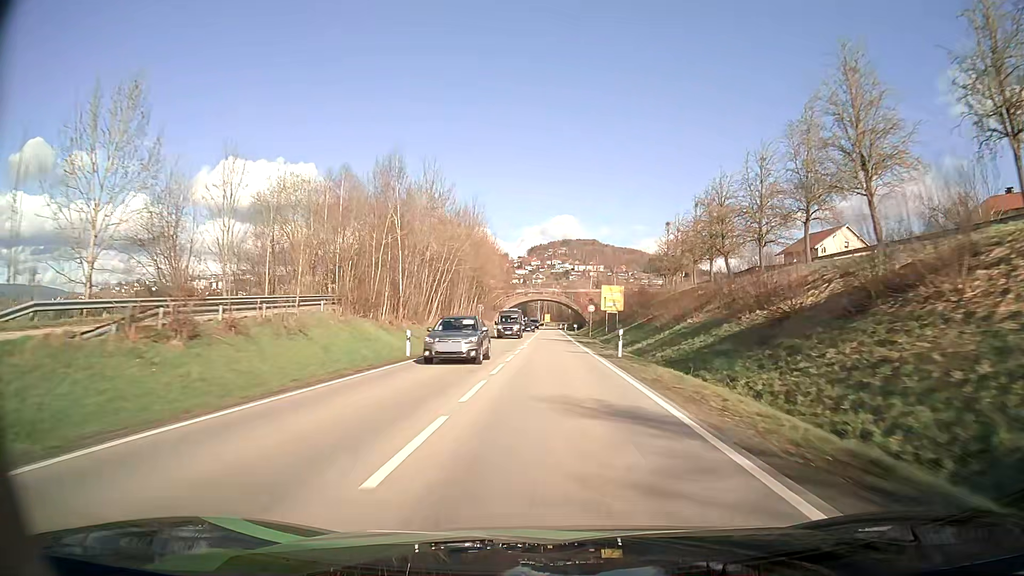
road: secondary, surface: asphalt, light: Day
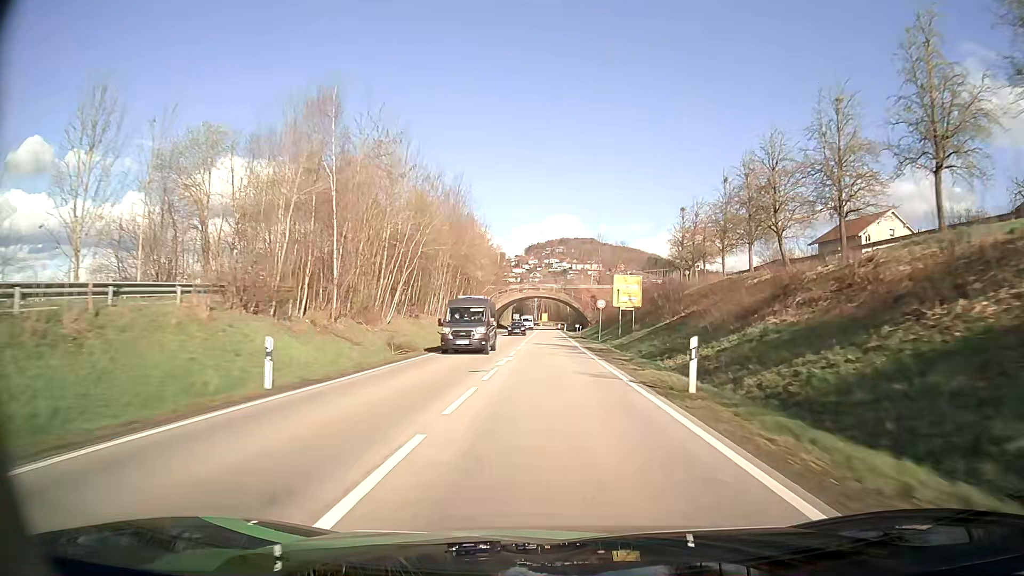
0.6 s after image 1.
(0.0, +13.7) m; 0°
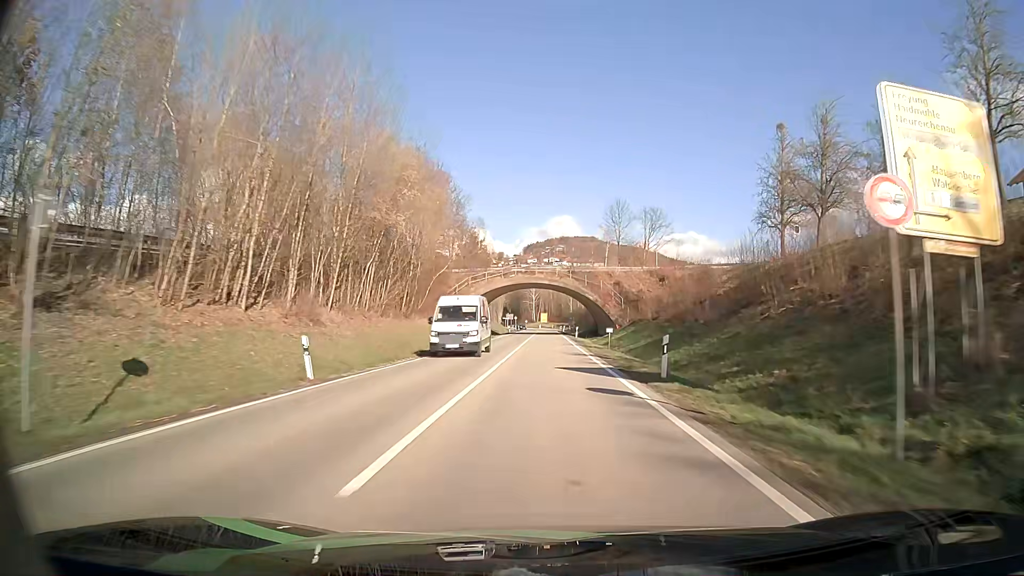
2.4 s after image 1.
(-0.1, +41.1) m; 0°
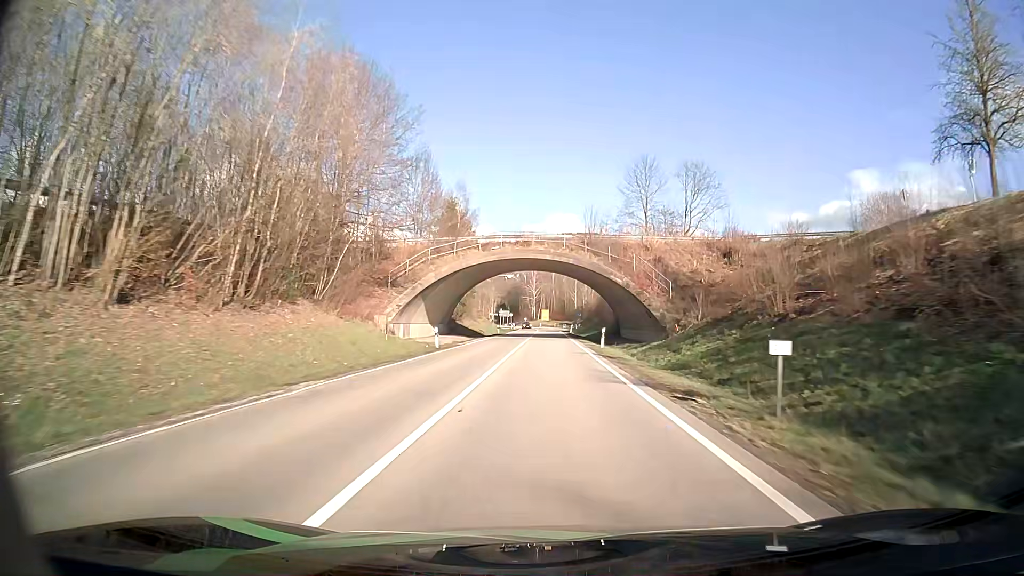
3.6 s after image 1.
(-0.1, +27.4) m; 0°
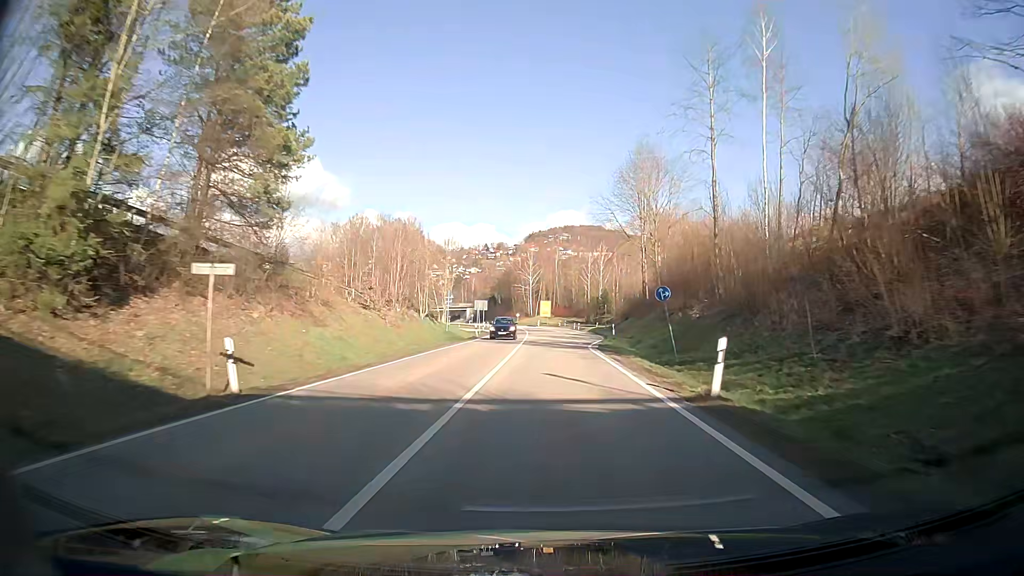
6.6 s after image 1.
(-0.4, +67.7) m; -1°
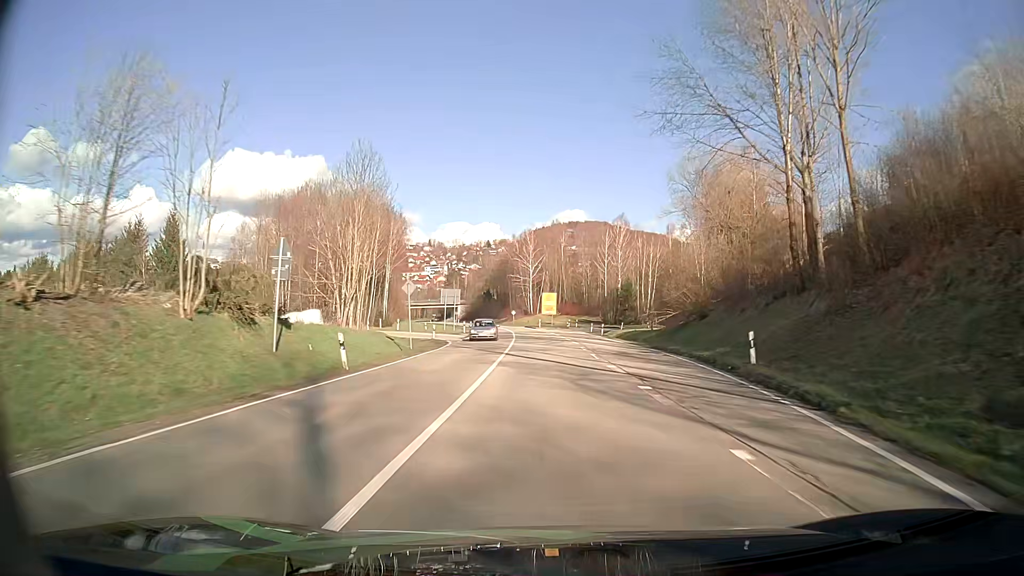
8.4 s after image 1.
(+0.2, +37.5) m; 0°
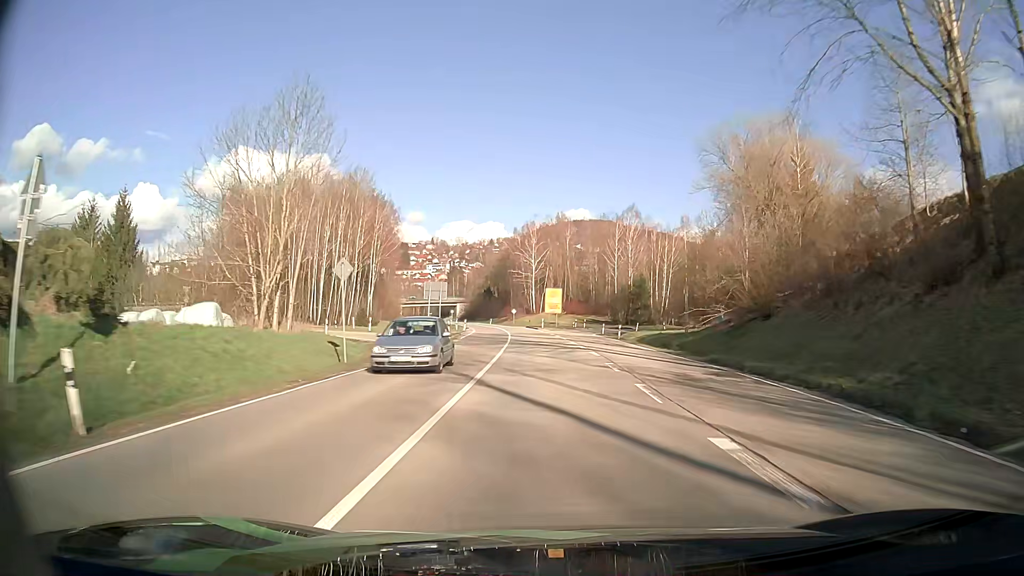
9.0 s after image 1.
(0.0, +11.9) m; 0°
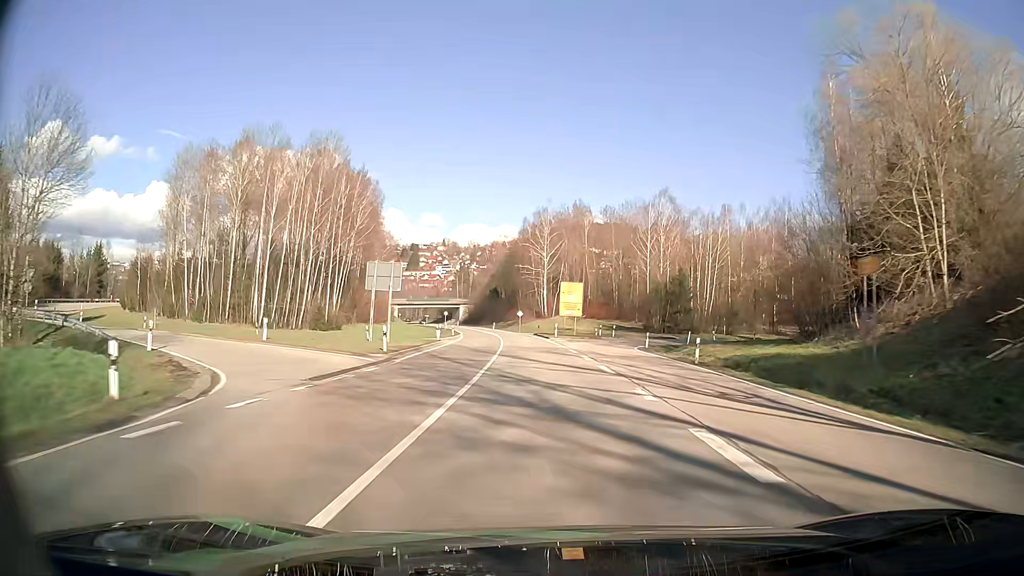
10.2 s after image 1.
(-0.3, +23.0) m; -1°
(0, +10) (0, +20) (-1, +30) (-1, +40) (-2, +50) (-3, +60) (-4, +70) (-5, +80) (-6, +90) (-8, +100) m
